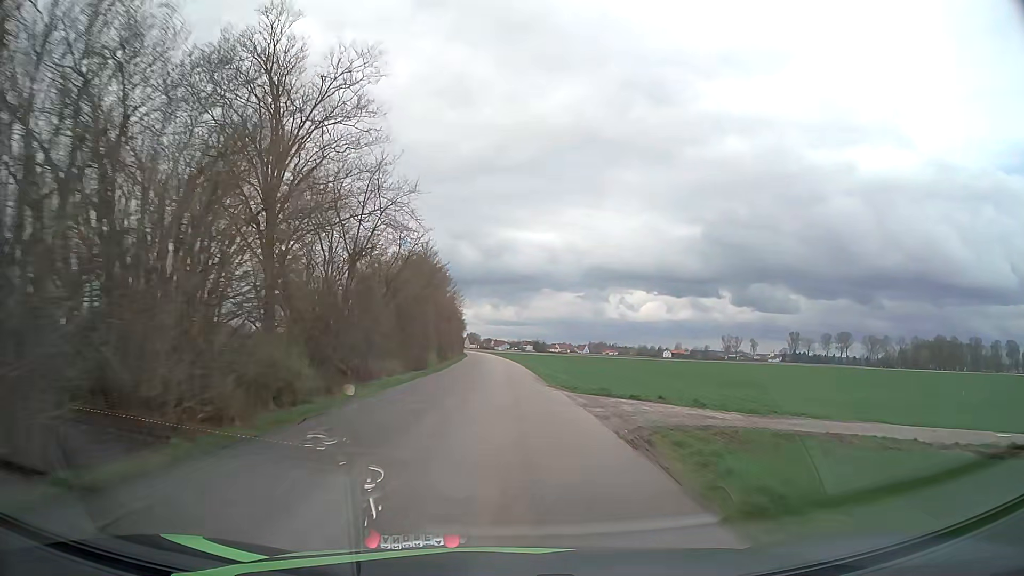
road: unclassified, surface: asphalt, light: Day
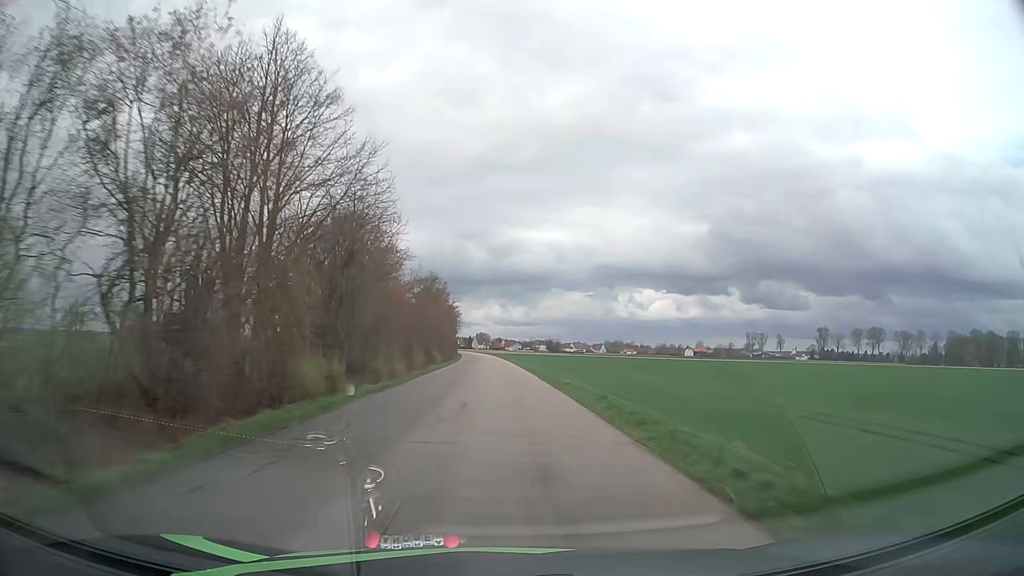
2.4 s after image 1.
(-0.6, +48.1) m; -1°
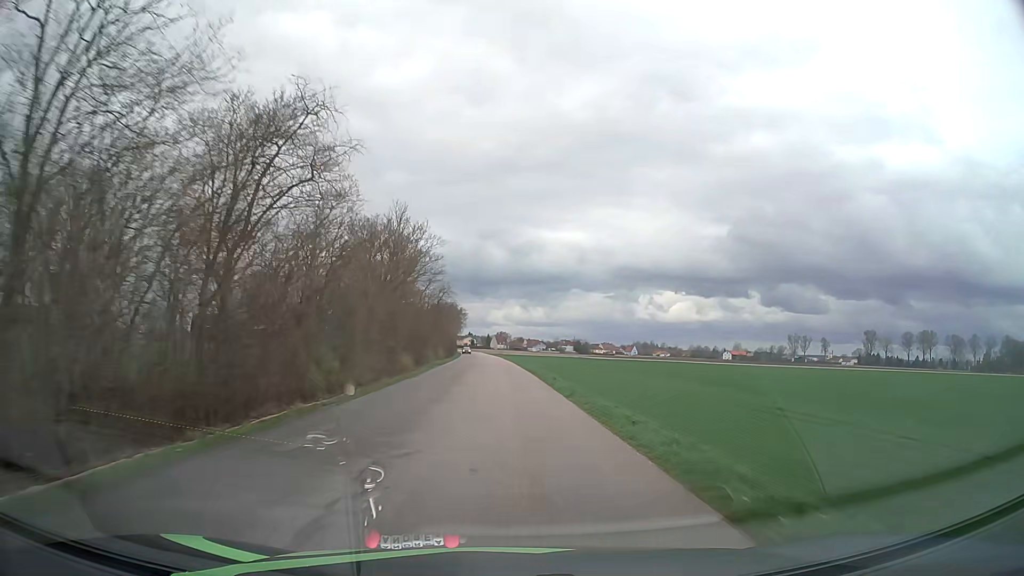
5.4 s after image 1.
(-0.9, +61.2) m; -2°
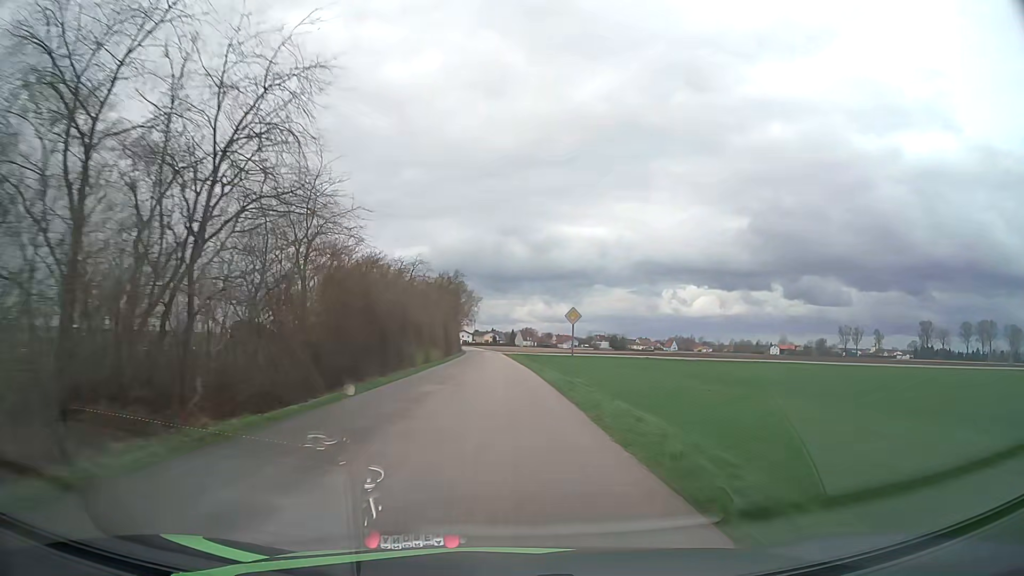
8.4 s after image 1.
(-0.9, +61.9) m; -2°
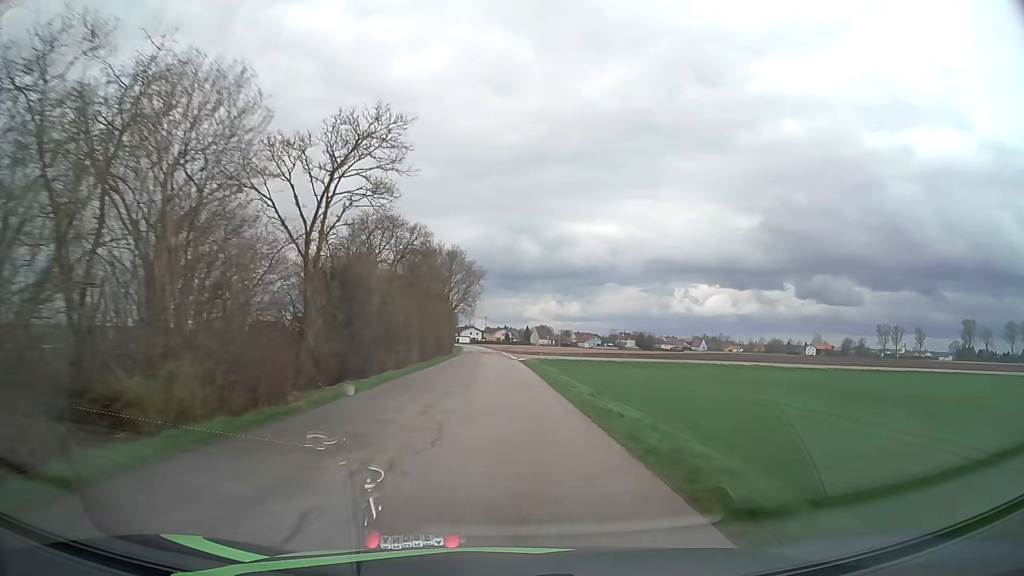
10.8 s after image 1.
(-0.7, +50.2) m; -1°
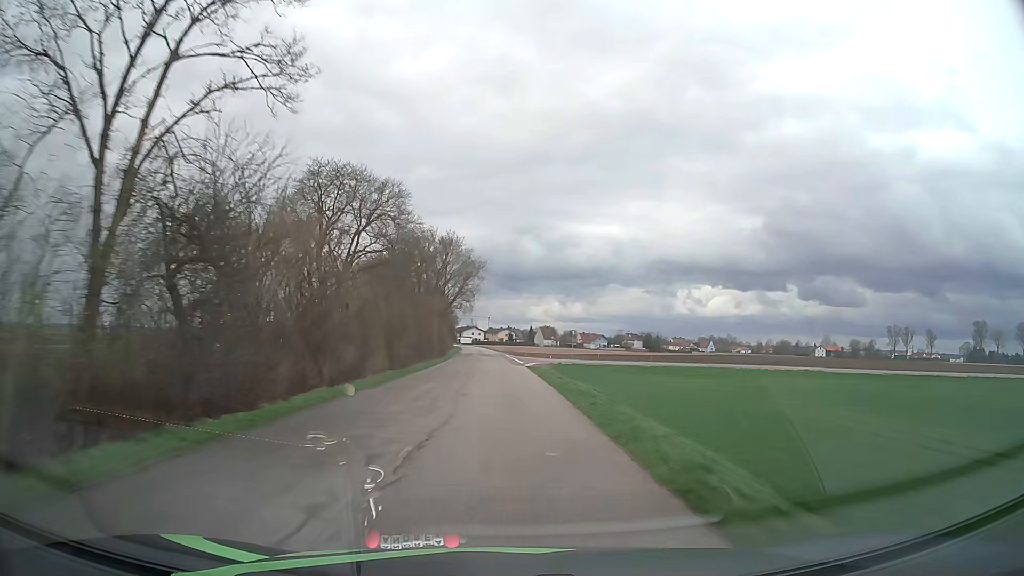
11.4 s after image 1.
(0.0, +12.6) m; 0°
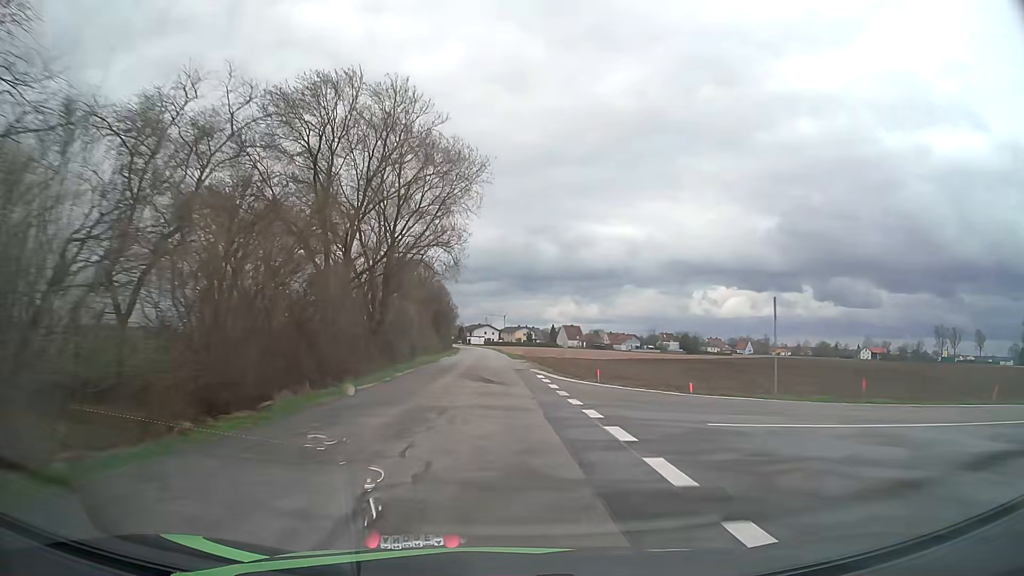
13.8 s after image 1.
(-0.5, +50.1) m; -1°
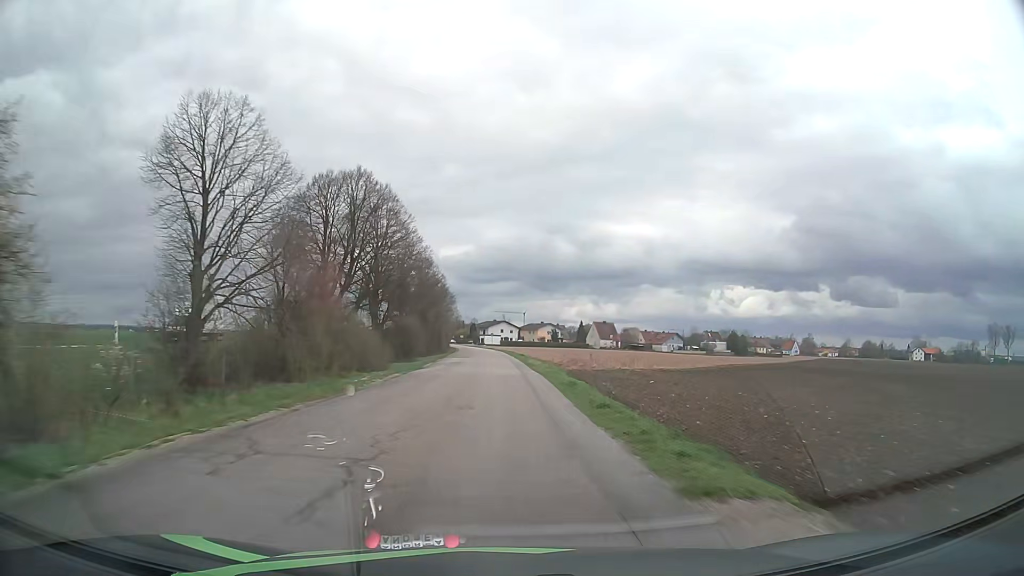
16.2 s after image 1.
(-0.7, +50.0) m; -2°
(0, +10) (0, +20) (0, +30) (0, +40) (-1, +50) (-1, +60) (-1, +70) (-2, +80) (-2, +90) (-3, +100) m
